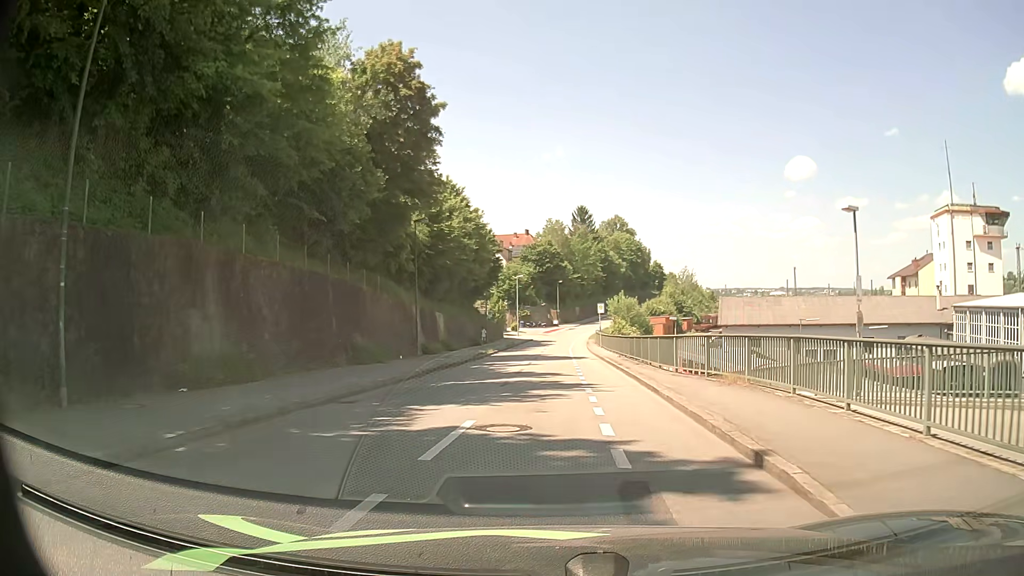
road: residential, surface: asphalt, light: Day
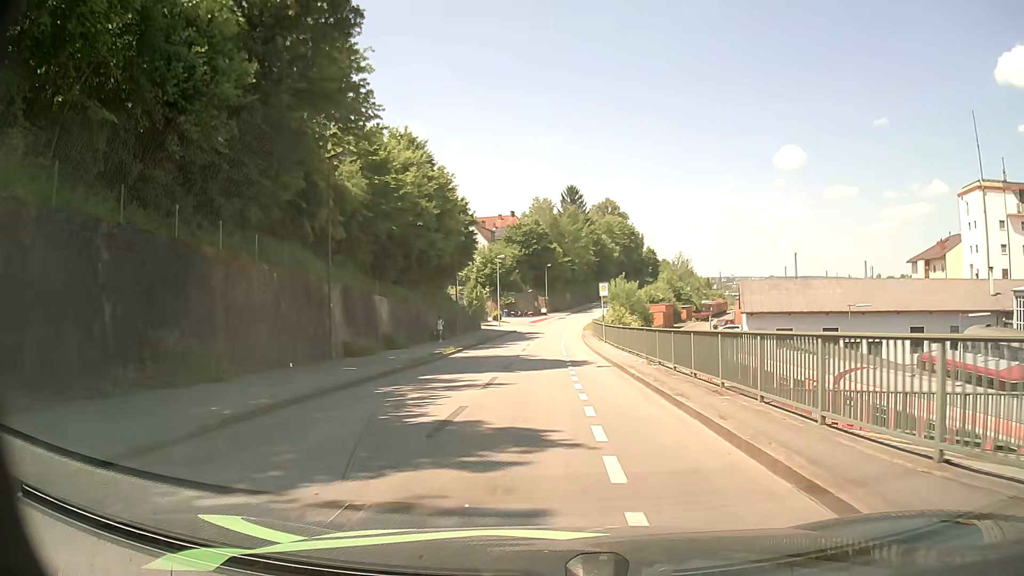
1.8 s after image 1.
(+0.2, +13.5) m; +2°
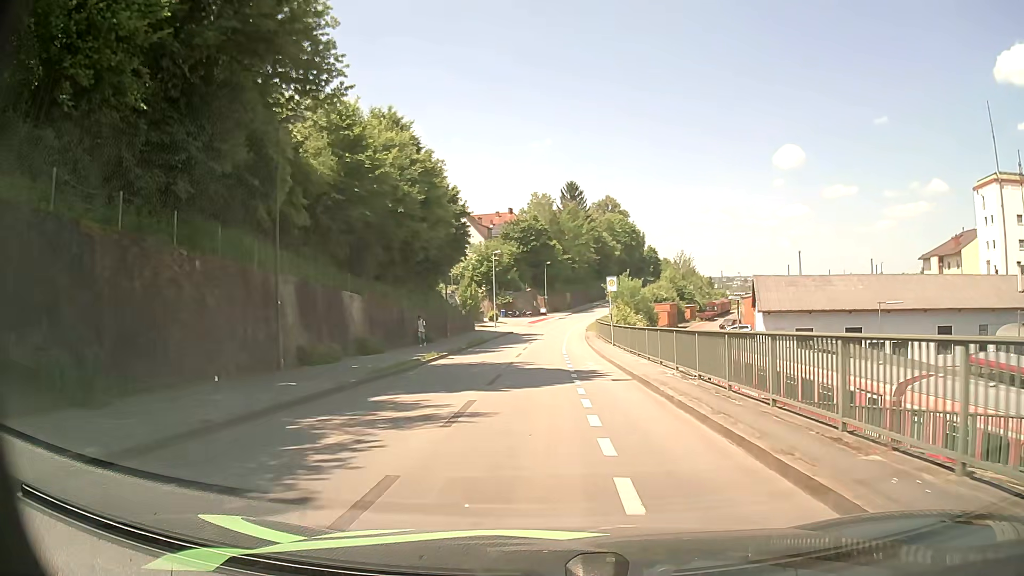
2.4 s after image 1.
(-0.1, +5.1) m; 0°
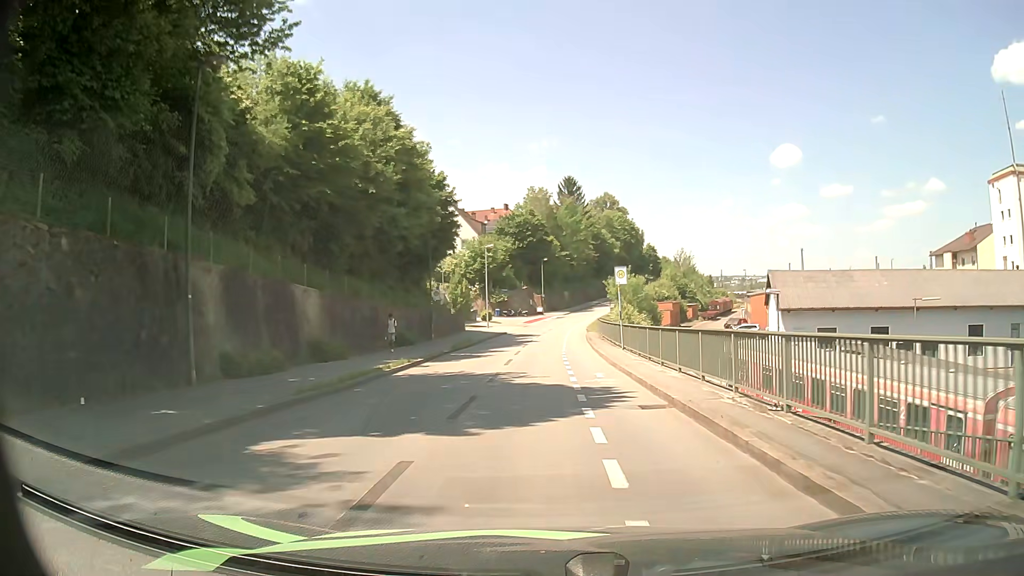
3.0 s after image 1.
(0.0, +5.4) m; -1°
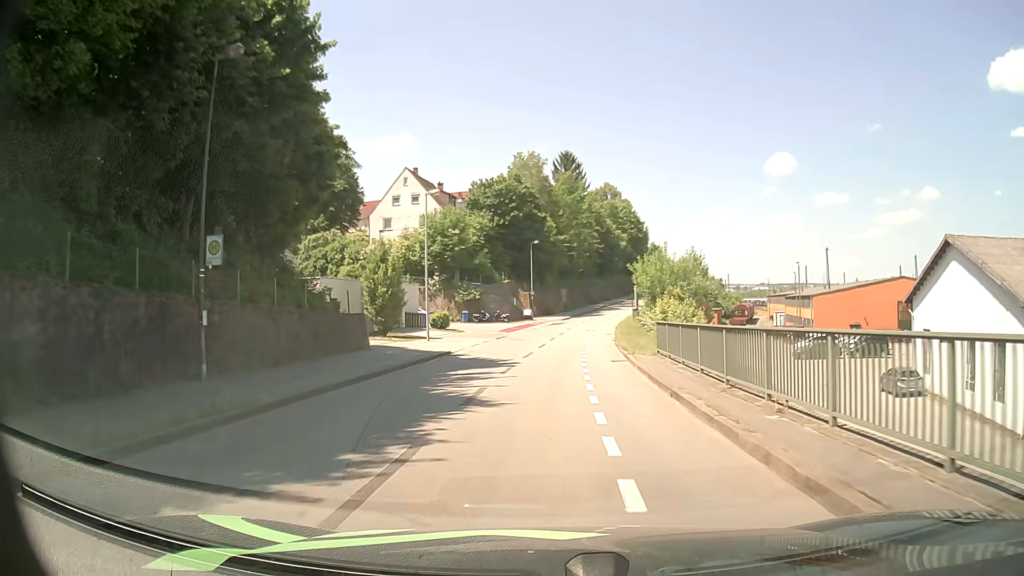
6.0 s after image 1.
(+0.2, +29.4) m; +1°
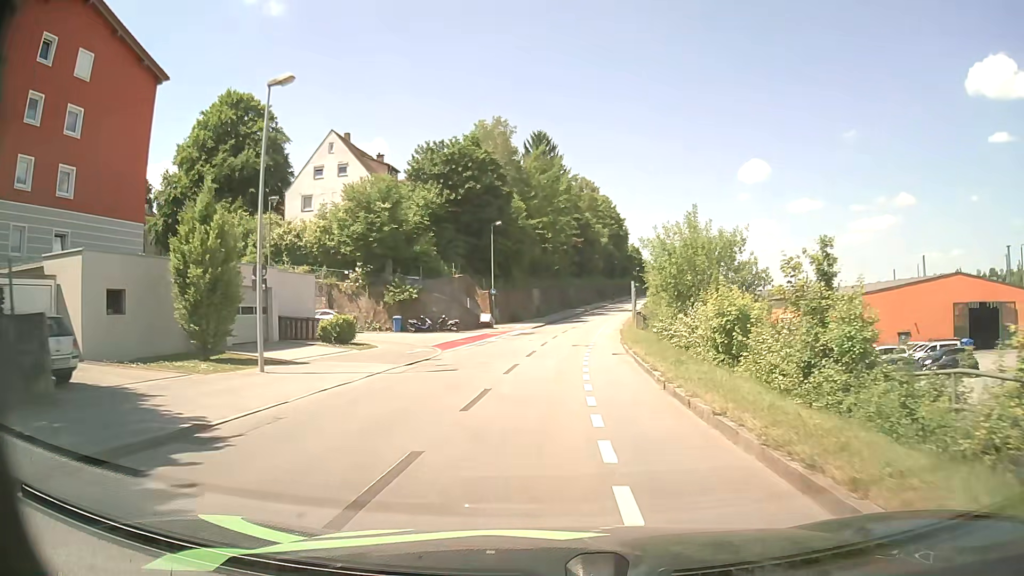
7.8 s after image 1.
(+0.3, +18.5) m; +2°
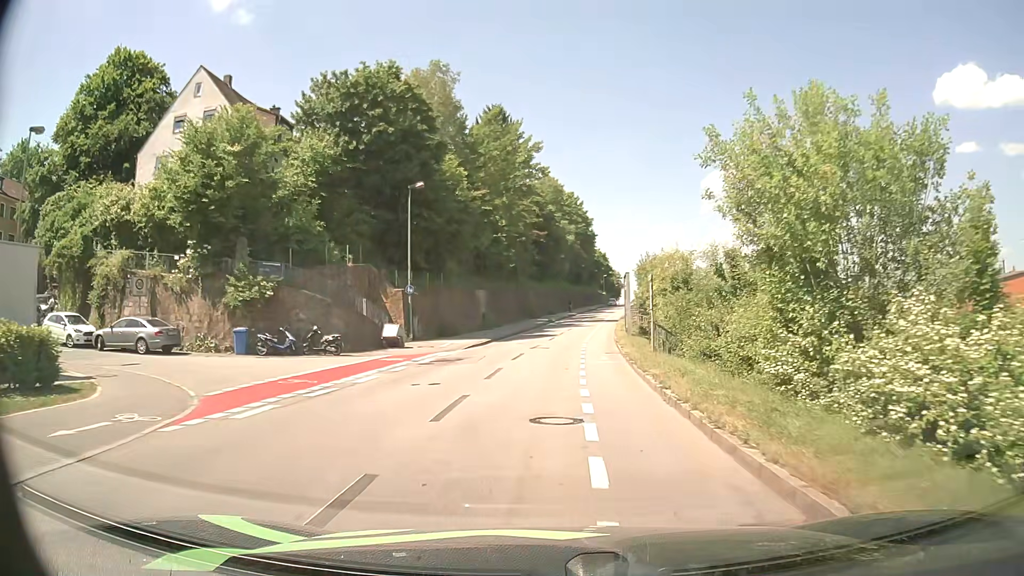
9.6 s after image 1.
(+0.7, +18.9) m; +3°
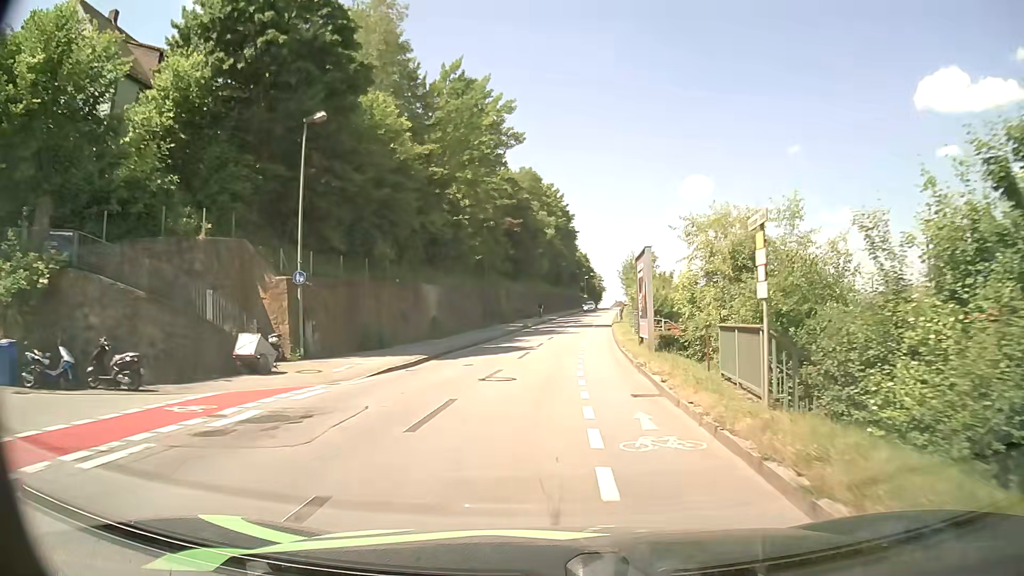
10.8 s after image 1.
(+0.3, +13.0) m; +2°
(0, +10) (+1, +20) (+1, +30) (+2, +40) (+3, +50) (+4, +60) (+5, +70) (+6, +80) (+7, +90) (+9, +100) m
